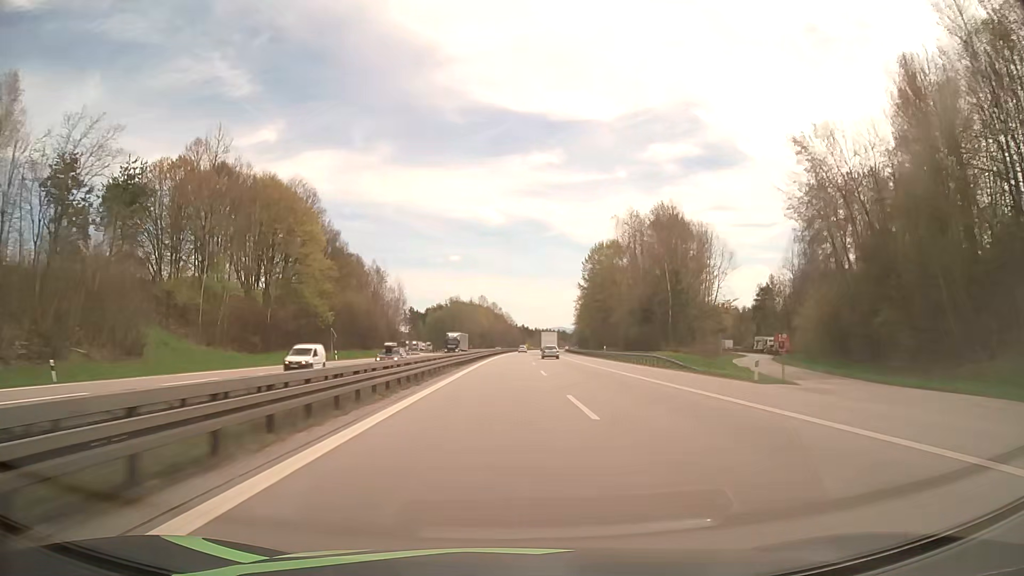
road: motorway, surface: asphalt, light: Day
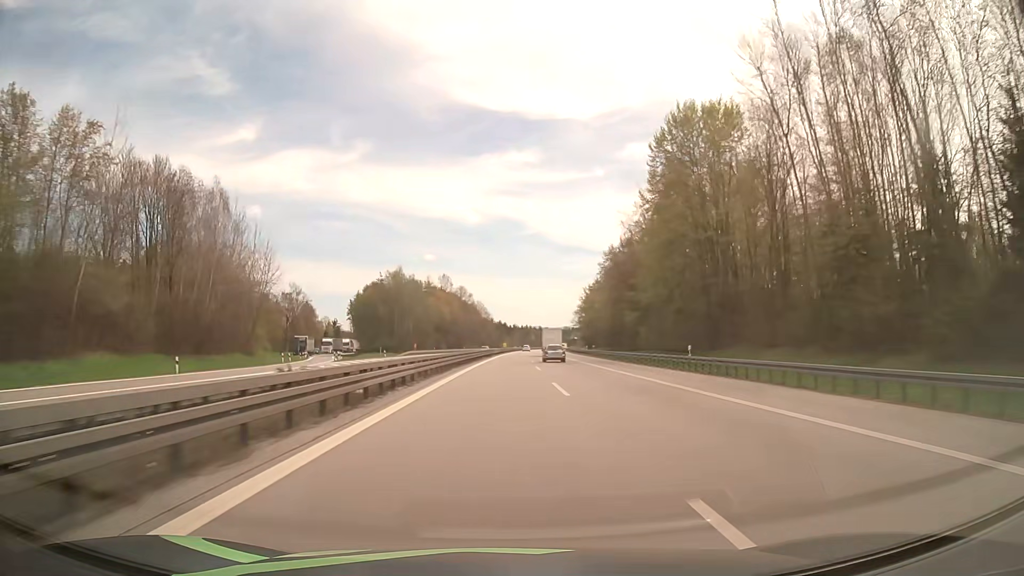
(+1.4, +85.1) m; +2°
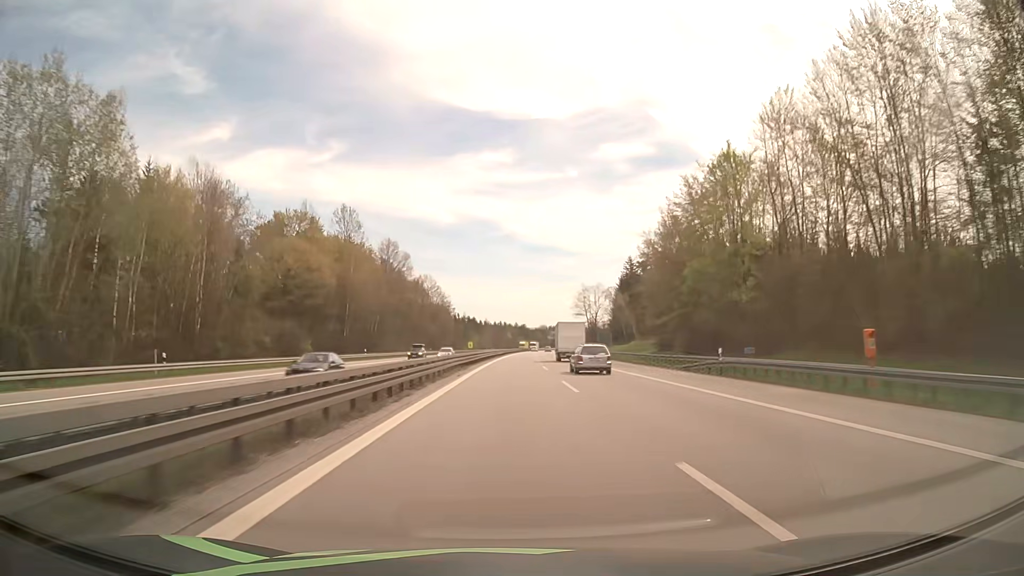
(+2.1, +107.1) m; +2°
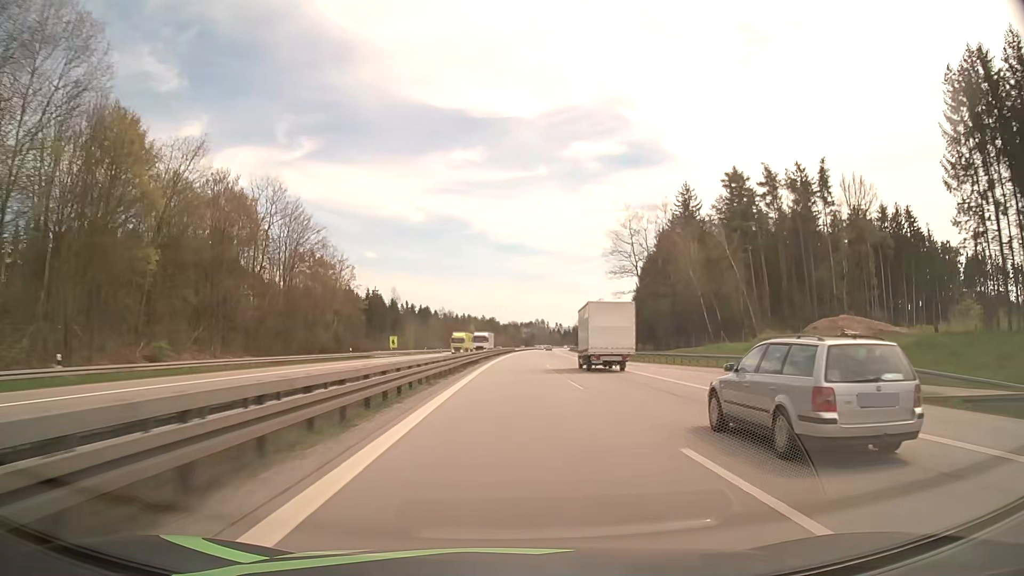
(+2.9, +107.9) m; +3°
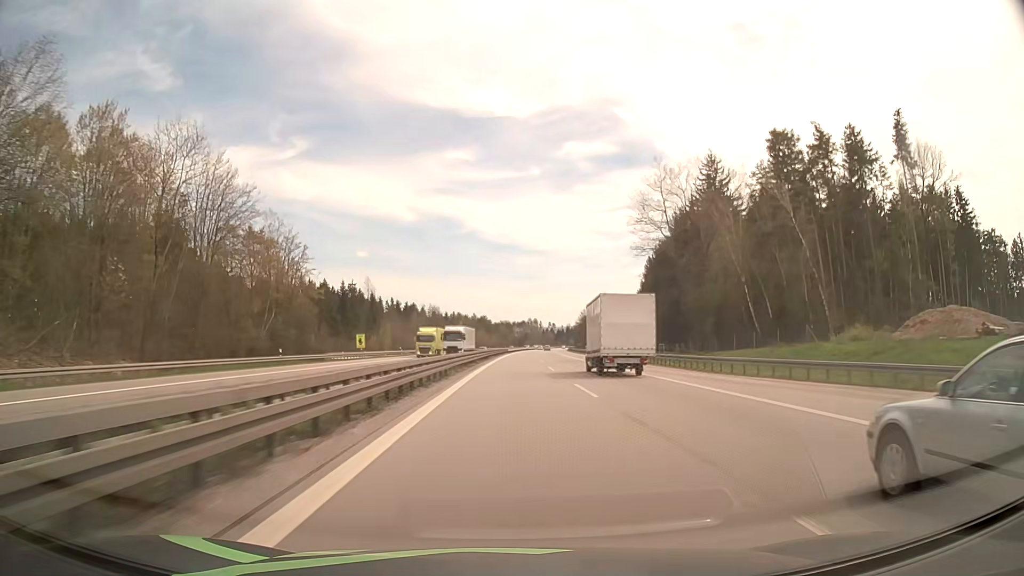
(+0.1, +21.7) m; +1°
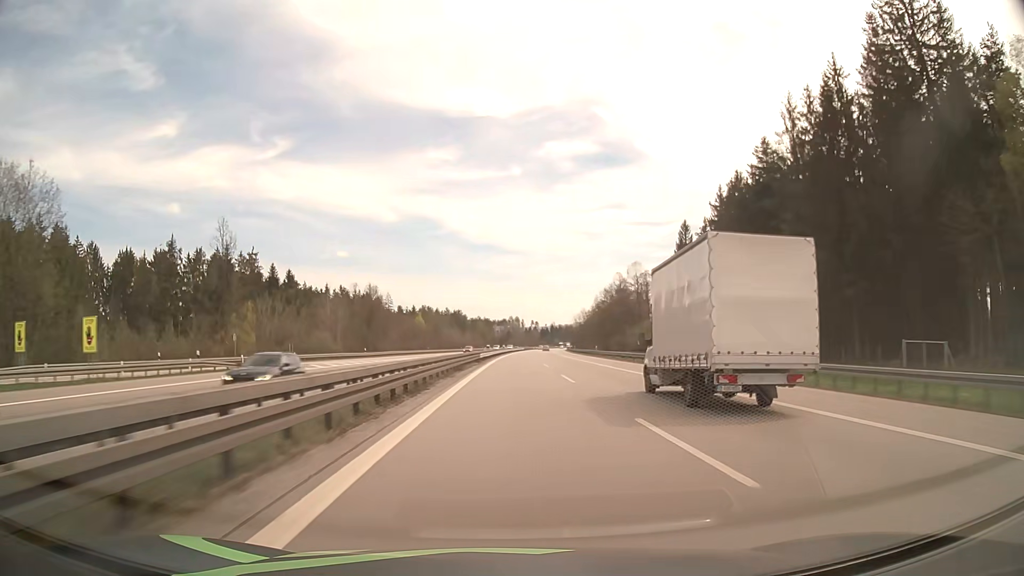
(+1.0, +65.4) m; +2°
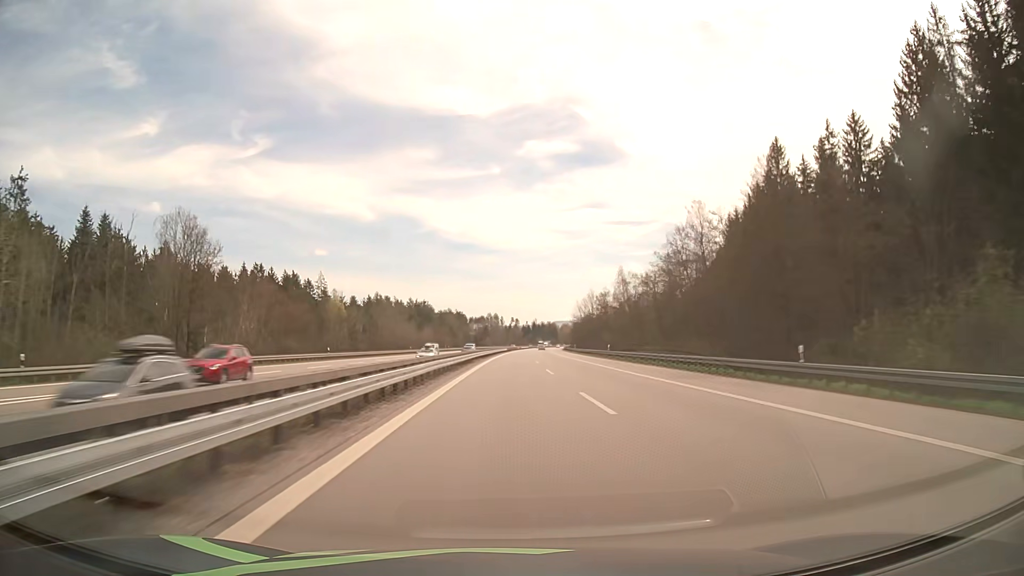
(+1.0, +65.8) m; +2°
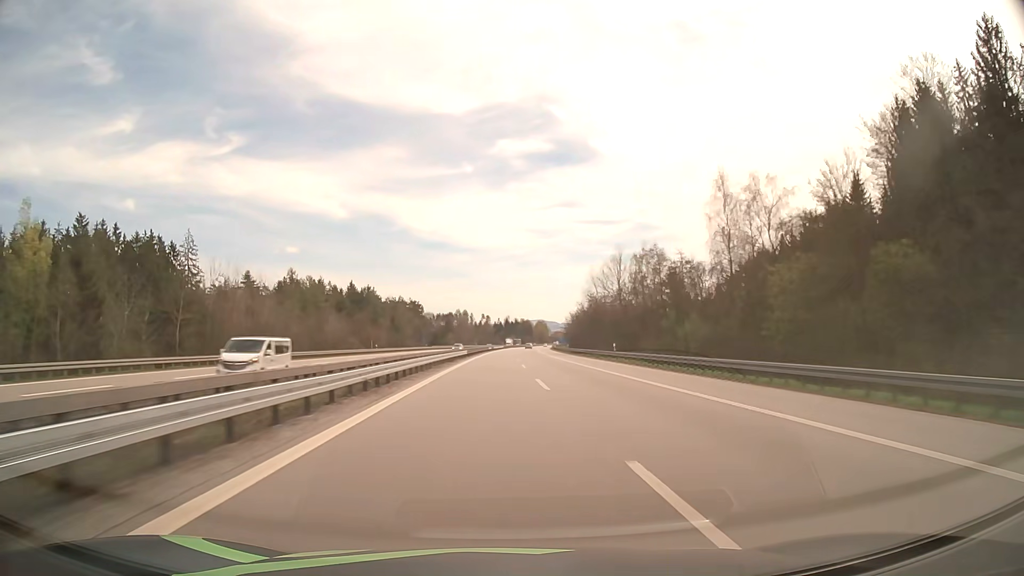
(+1.0, +65.7) m; +2°
(0, +10) (0, +20) (0, +30) (+1, +40) (+1, +50) (+1, +60) (+2, +70) (+2, +80) (+3, +90) (+3, +100) m
